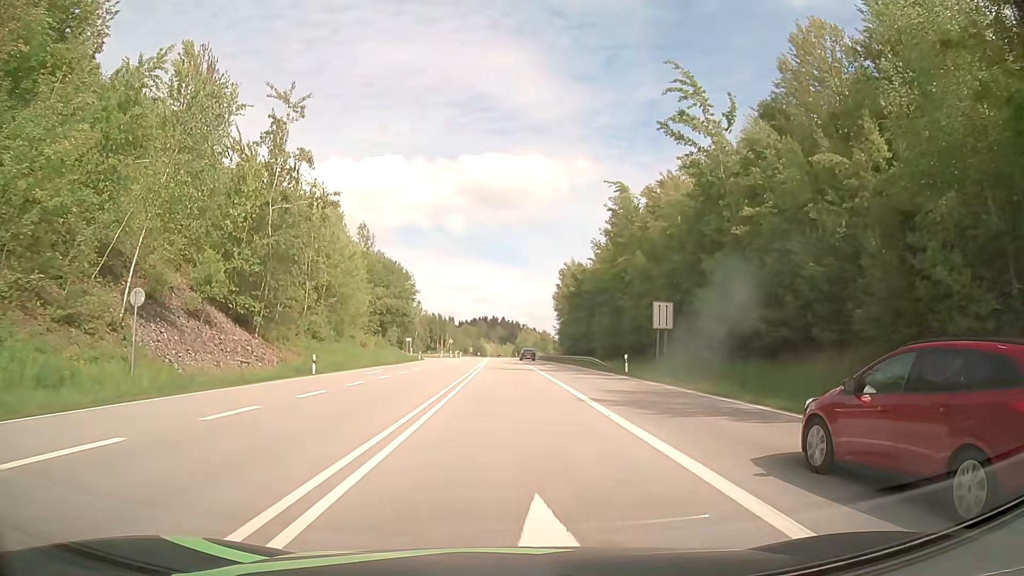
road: primary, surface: asphalt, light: Day
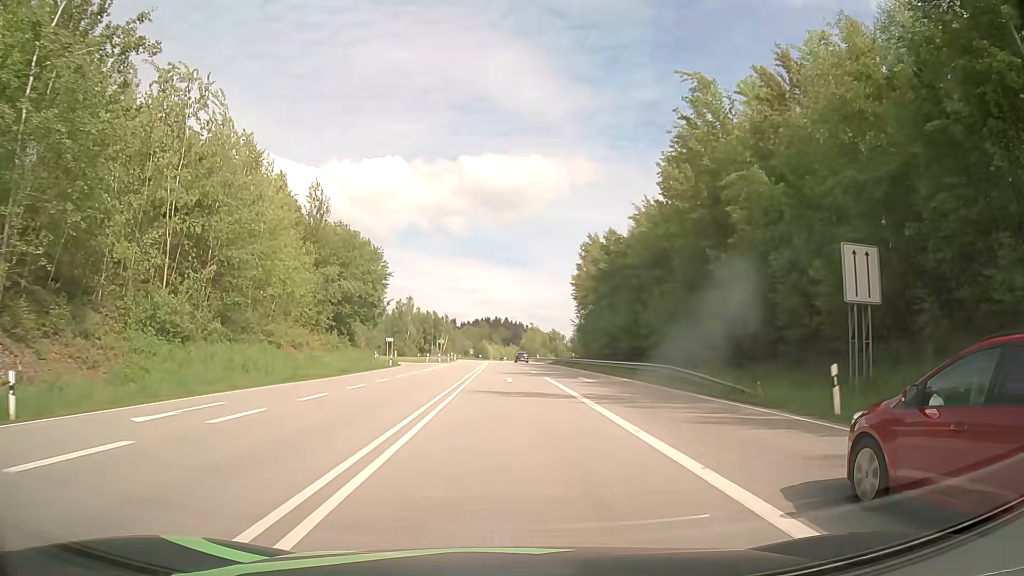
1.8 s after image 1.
(0.0, +24.1) m; -1°
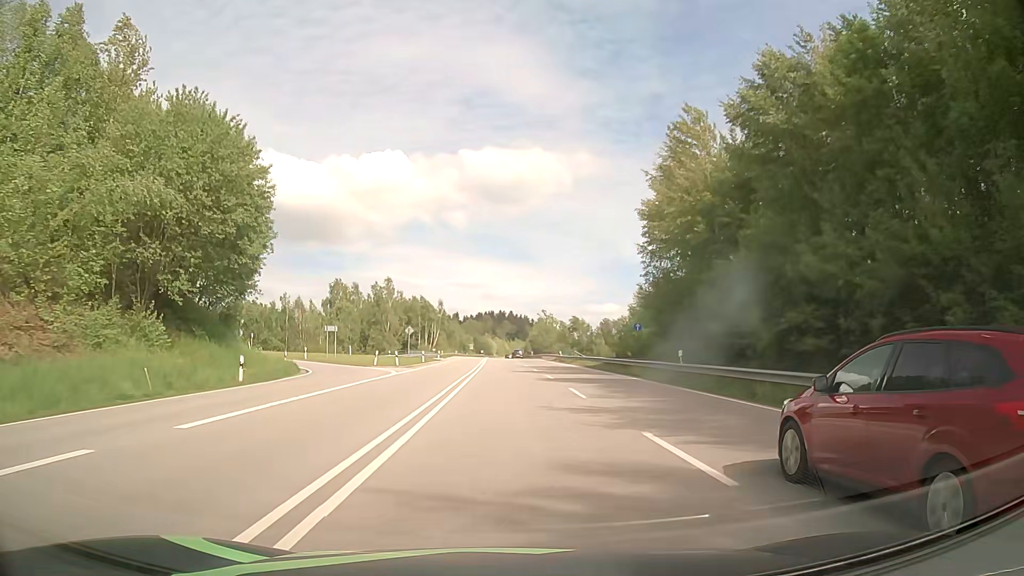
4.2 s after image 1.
(+0.1, +37.5) m; 0°
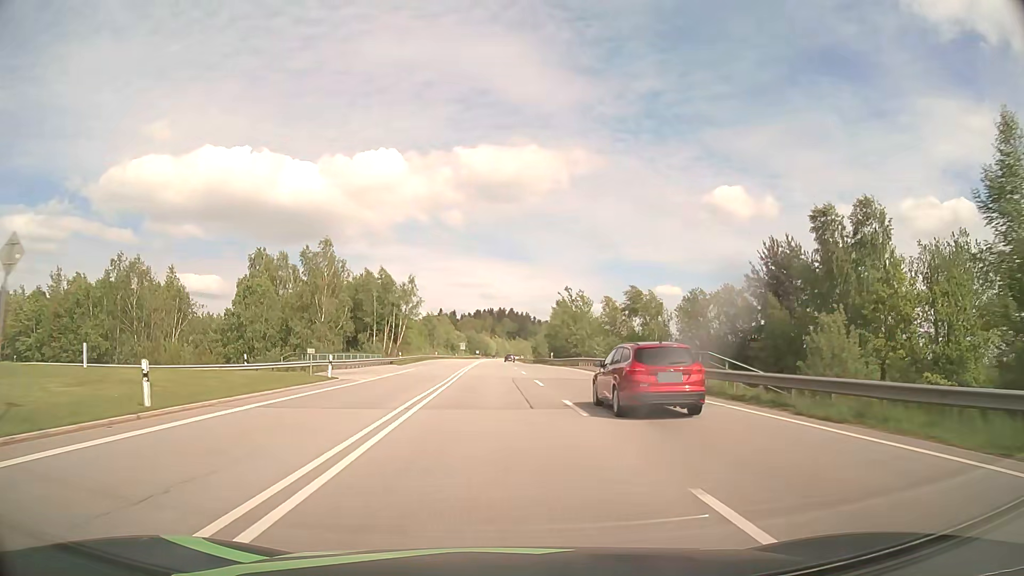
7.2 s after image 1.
(+0.1, +52.5) m; 0°
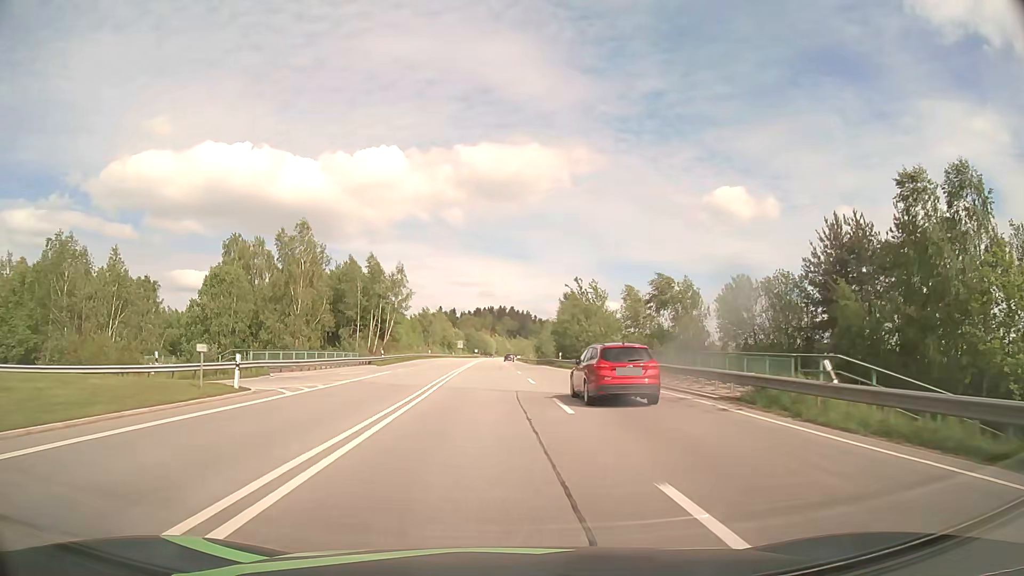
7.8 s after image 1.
(0.0, +11.3) m; 0°
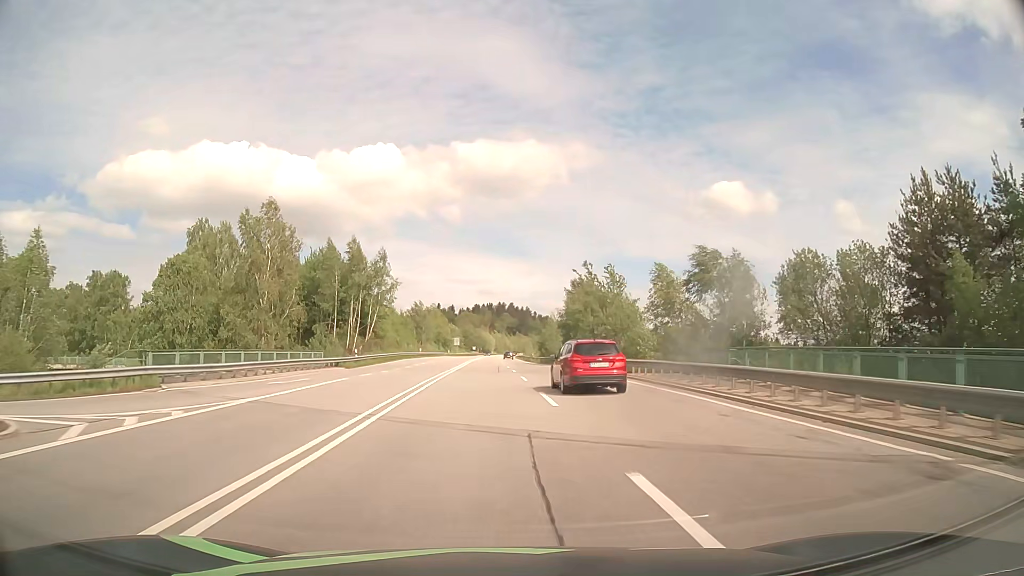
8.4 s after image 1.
(0.0, +11.6) m; 0°
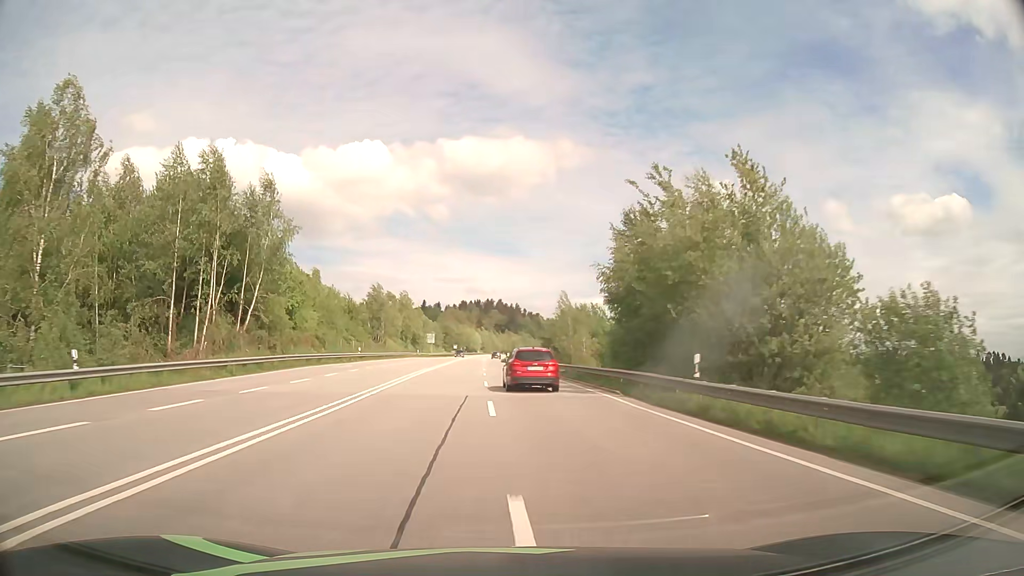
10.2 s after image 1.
(+0.2, +36.8) m; +1°
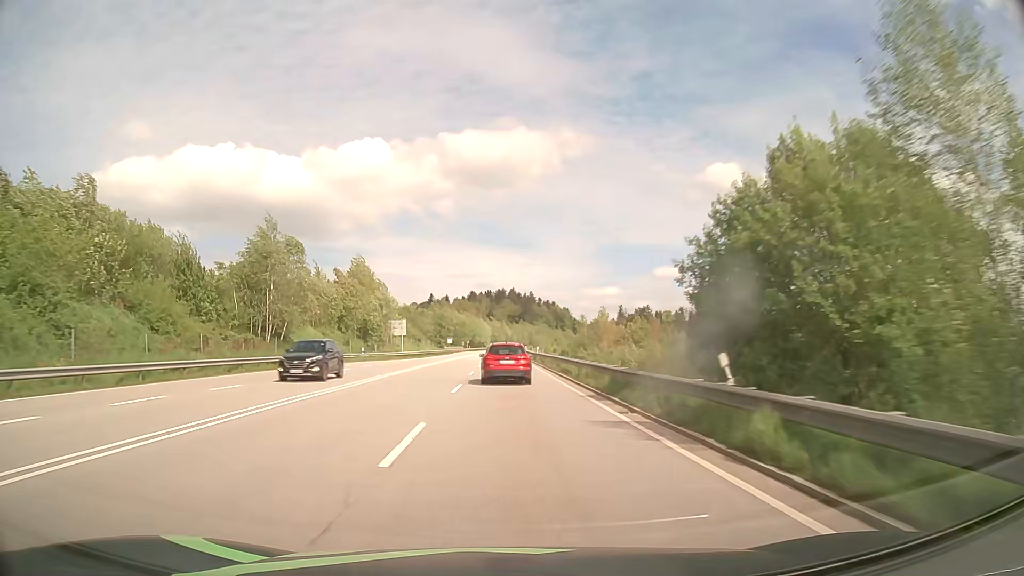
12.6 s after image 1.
(-0.3, +54.8) m; -1°
(0, +10) (0, +20) (0, +30) (0, +40) (0, +50) (0, +60) (0, +70) (0, +80) (0, +90) (0, +100) m
